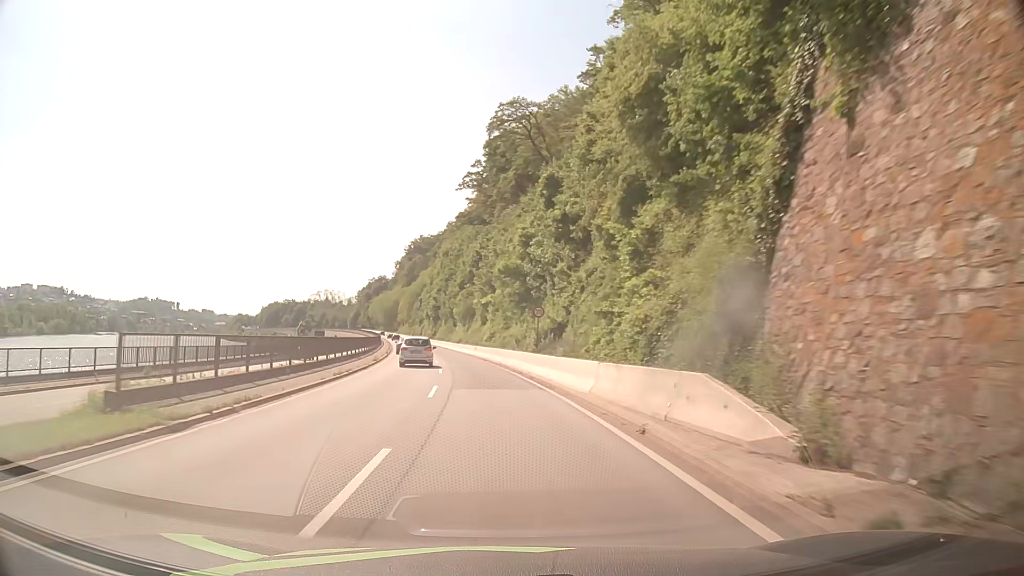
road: primary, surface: asphalt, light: Day
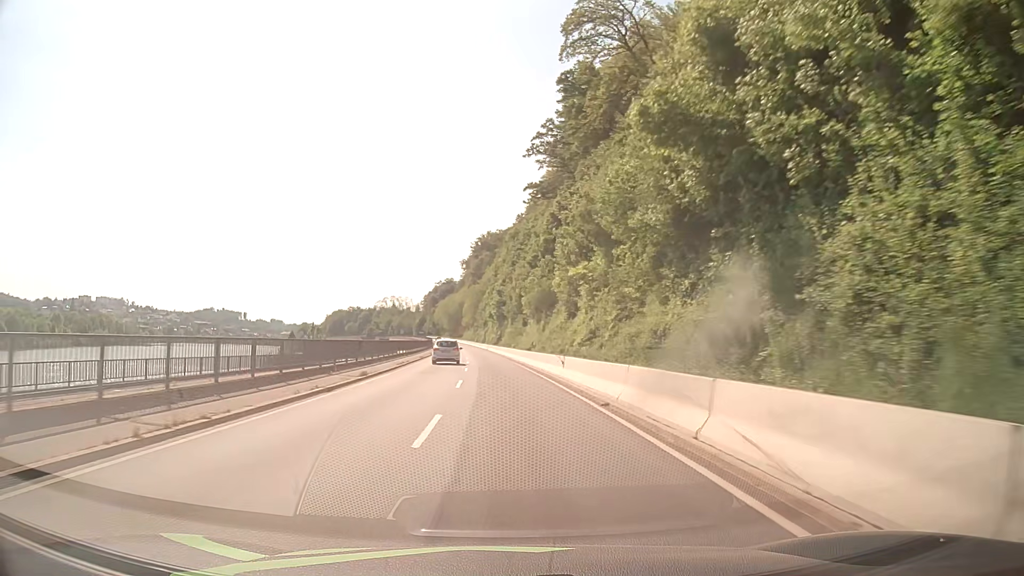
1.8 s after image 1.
(-2.0, +31.8) m; -7°
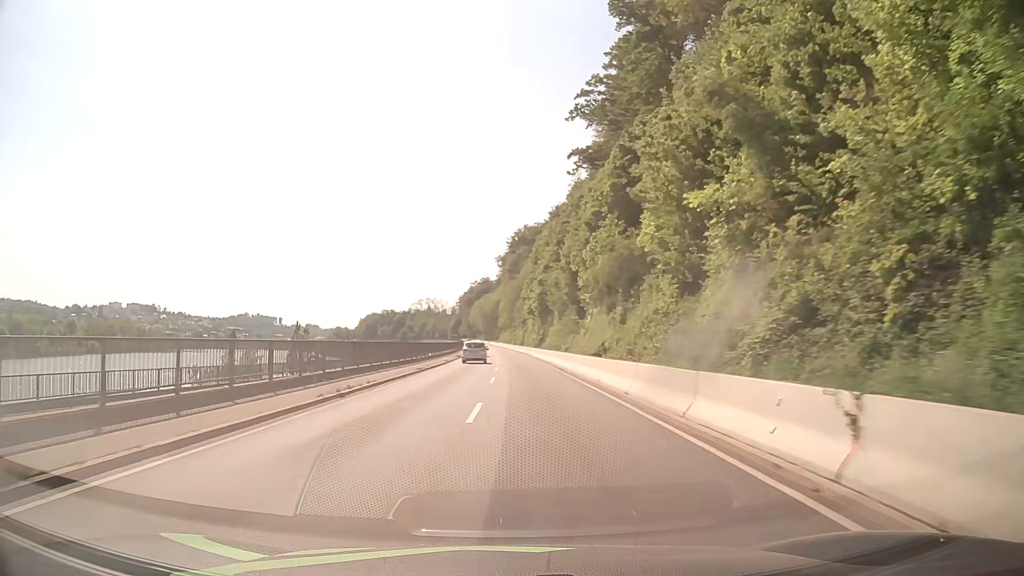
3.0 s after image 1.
(-0.6, +21.2) m; -3°
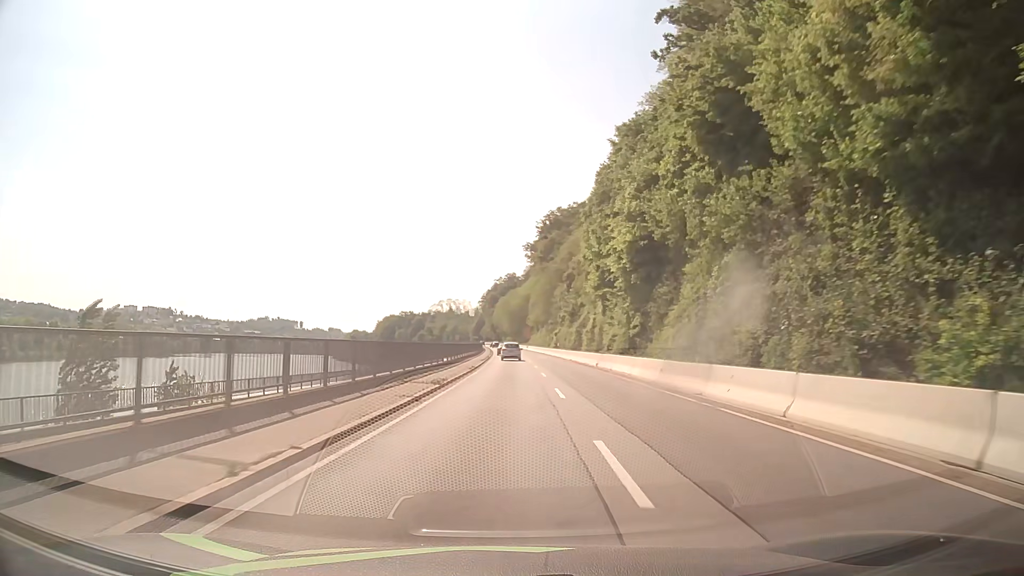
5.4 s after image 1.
(-1.6, +42.2) m; -2°
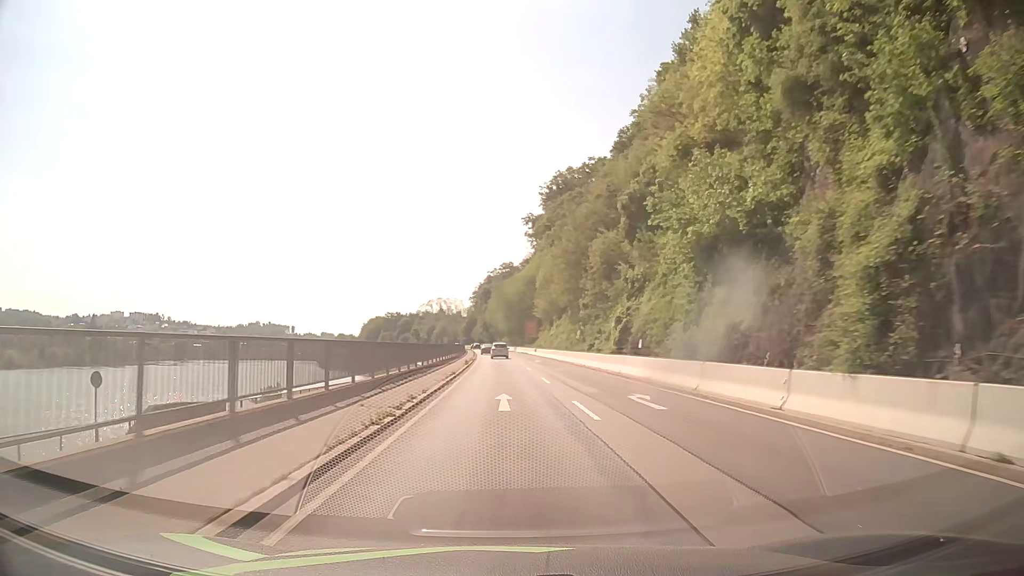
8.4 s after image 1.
(+0.3, +53.5) m; 0°
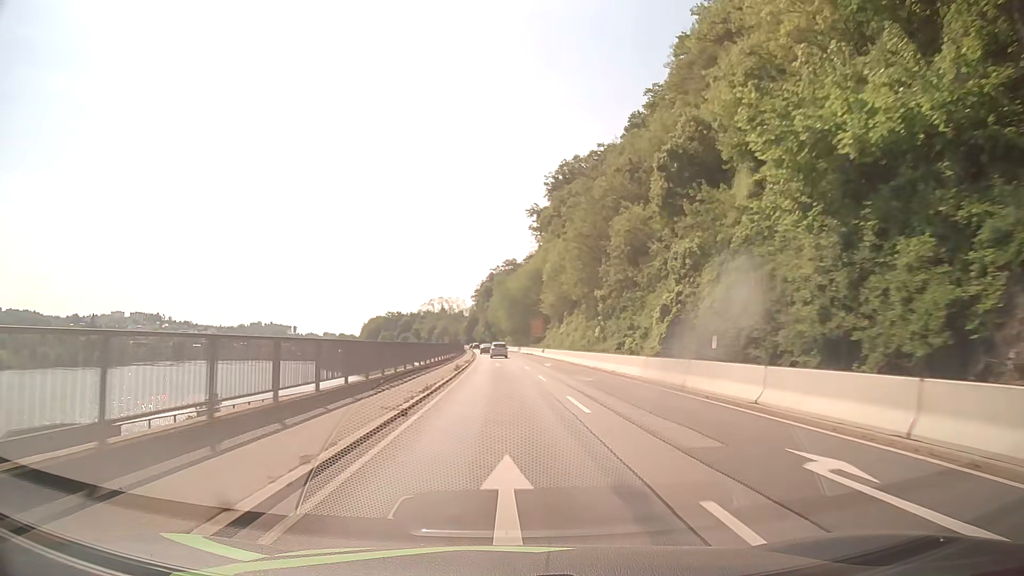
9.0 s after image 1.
(-0.1, +10.8) m; 0°
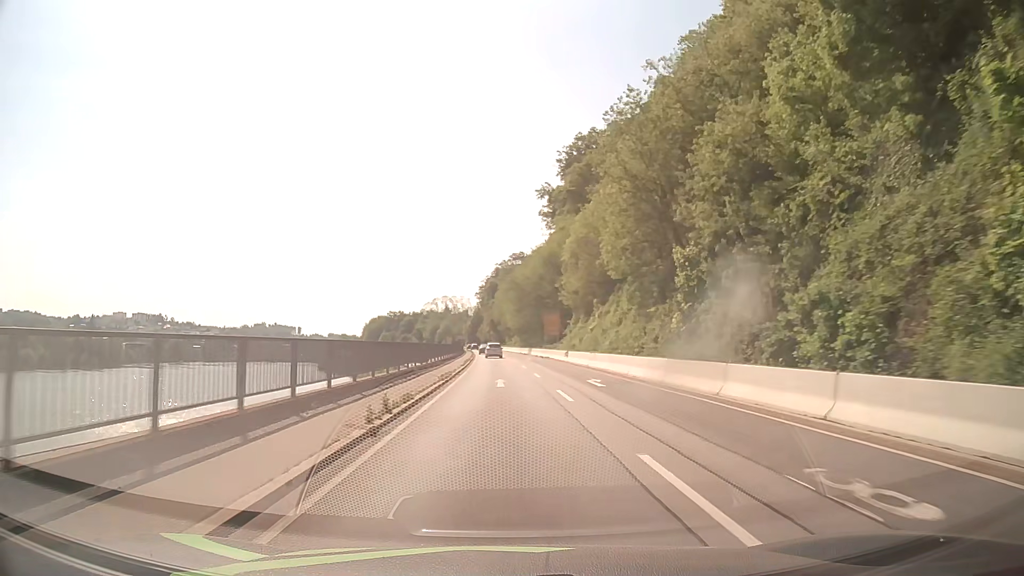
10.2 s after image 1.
(-0.2, +21.5) m; -1°
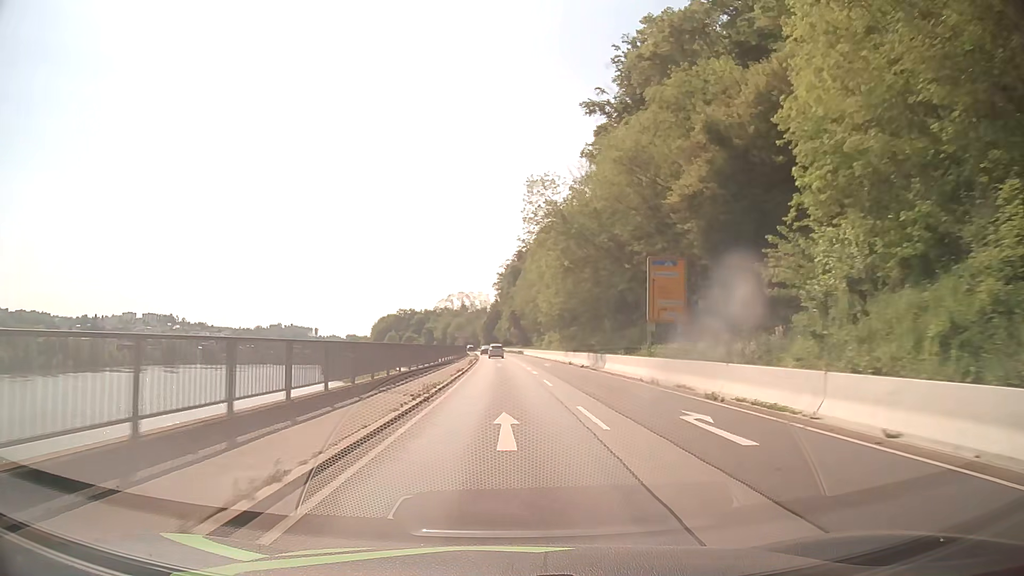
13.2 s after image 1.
(-0.8, +53.3) m; -2°
